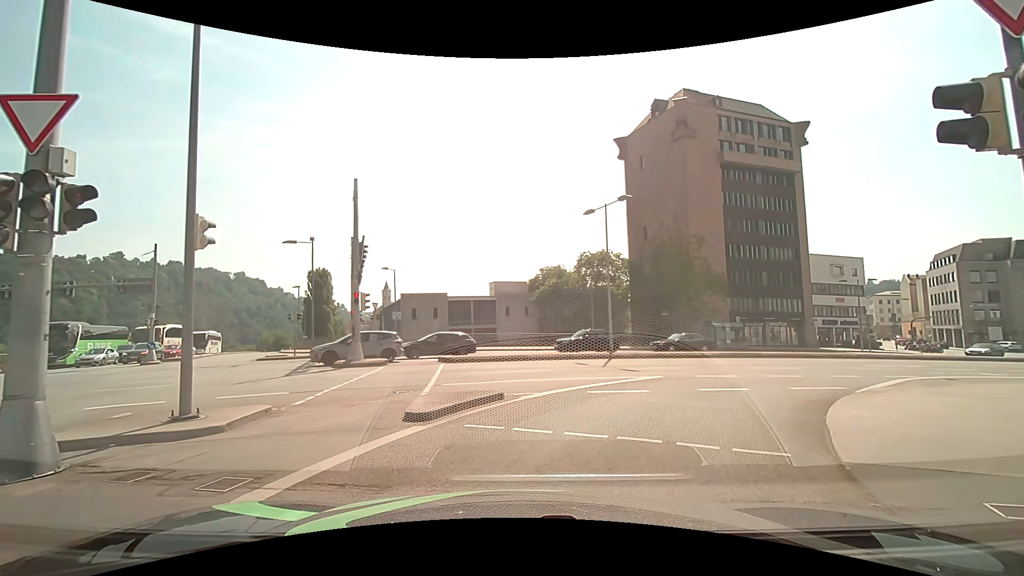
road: primary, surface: asphalt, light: Day
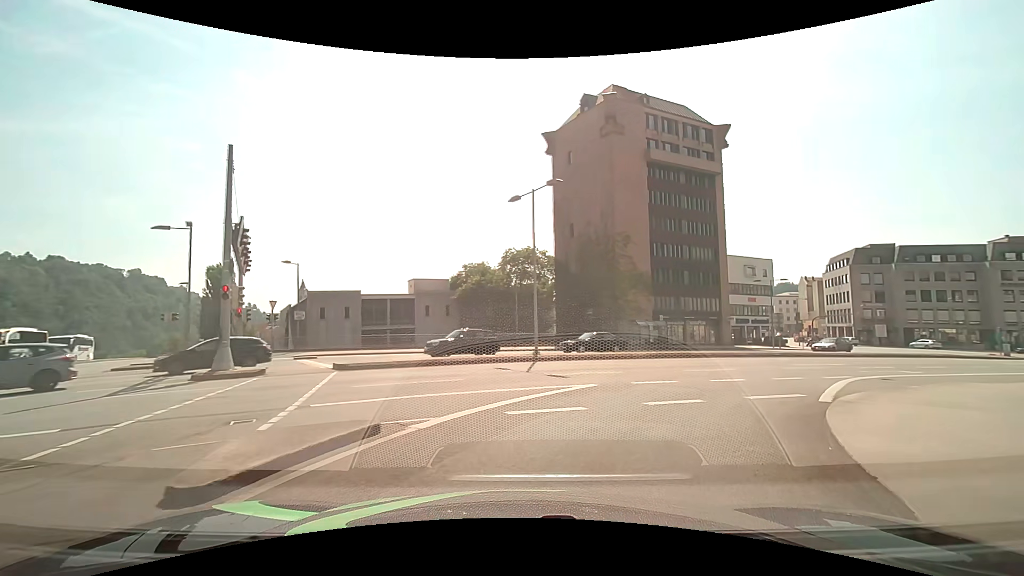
(+0.1, +3.5) m; +7°
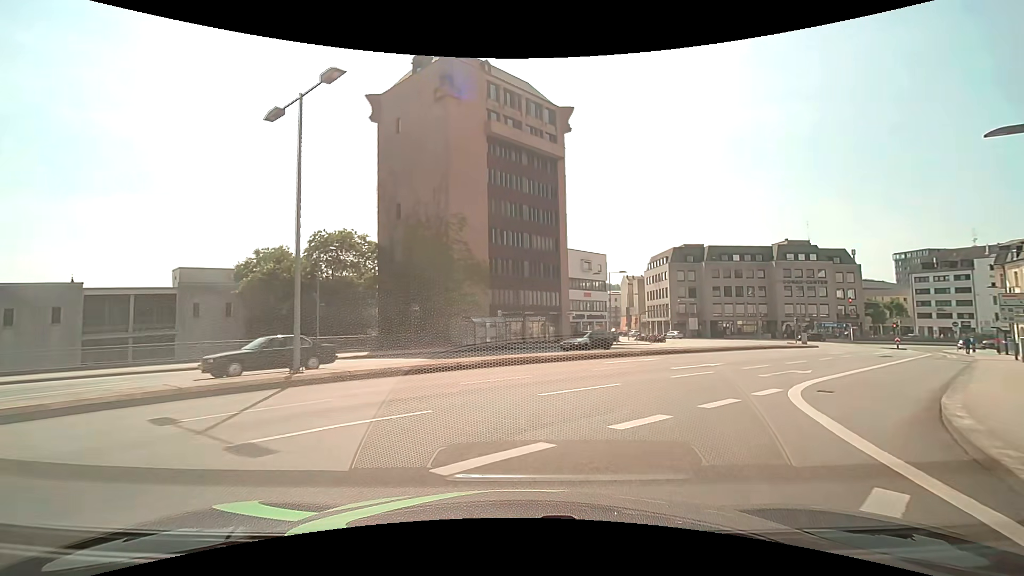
(+1.8, +9.6) m; +18°
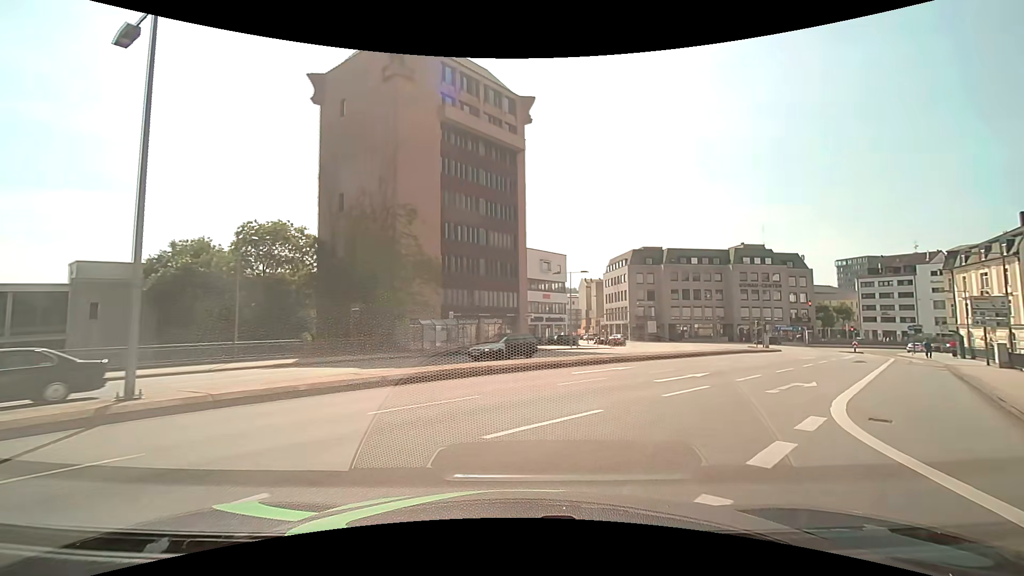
(+0.2, +4.0) m; +5°
